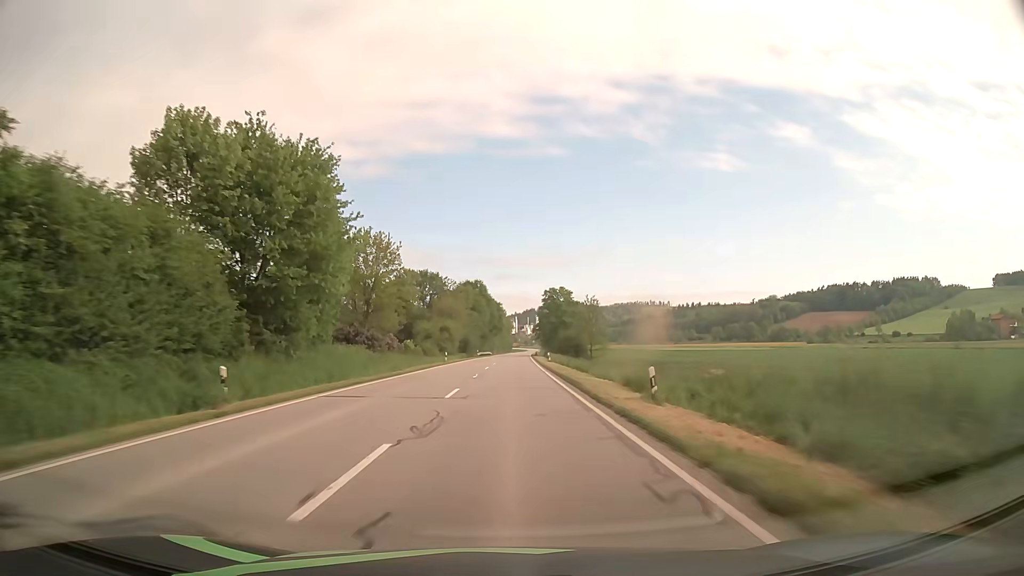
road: secondary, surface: asphalt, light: Day
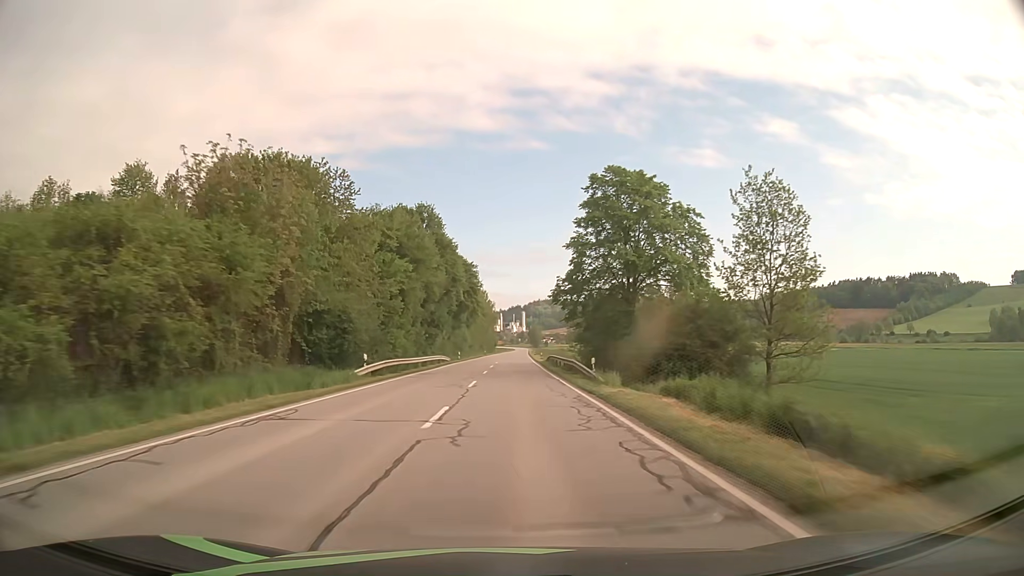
(+0.9, +78.7) m; +1°
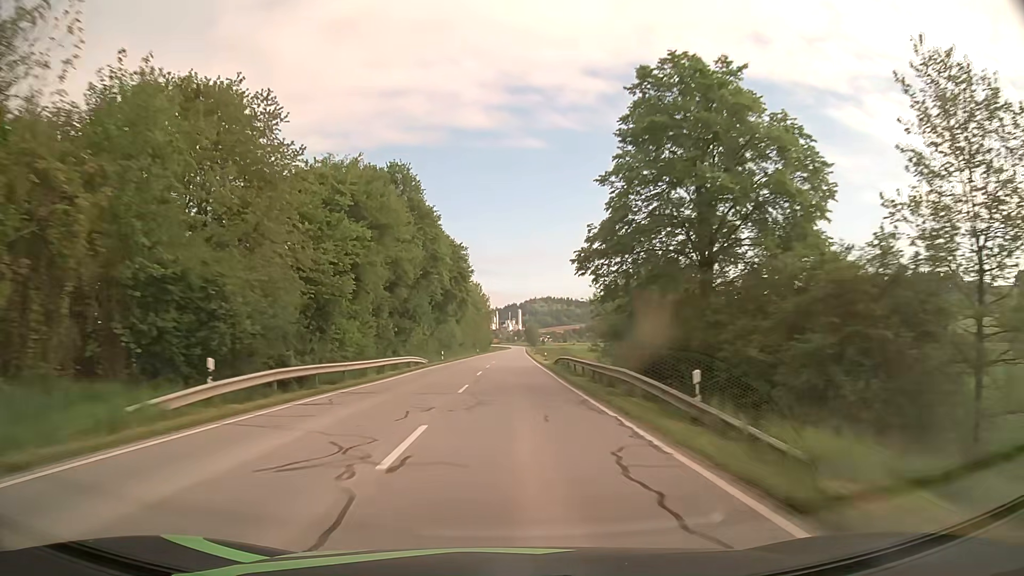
(+0.1, +15.8) m; 0°
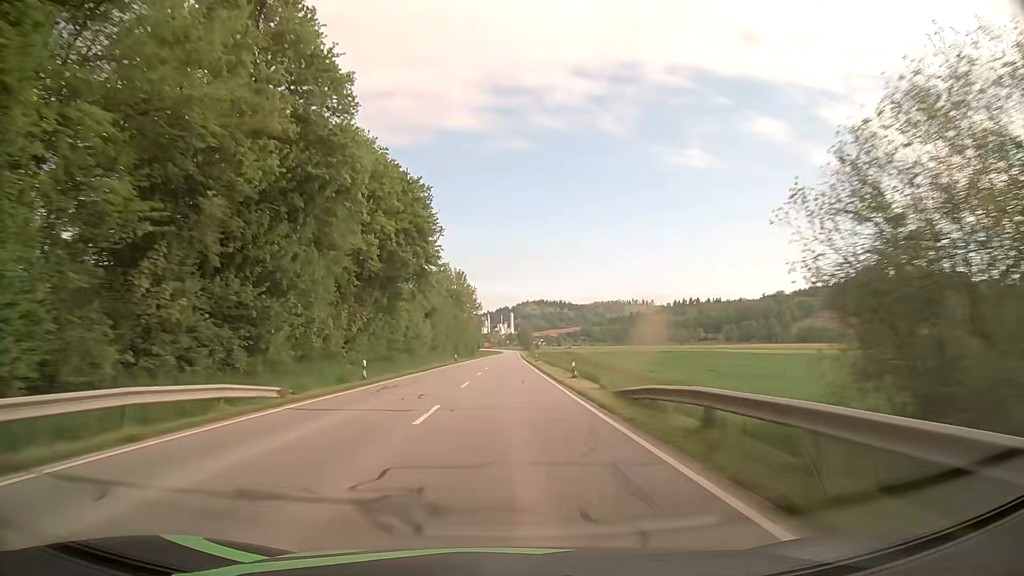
(+0.2, +31.7) m; +1°
